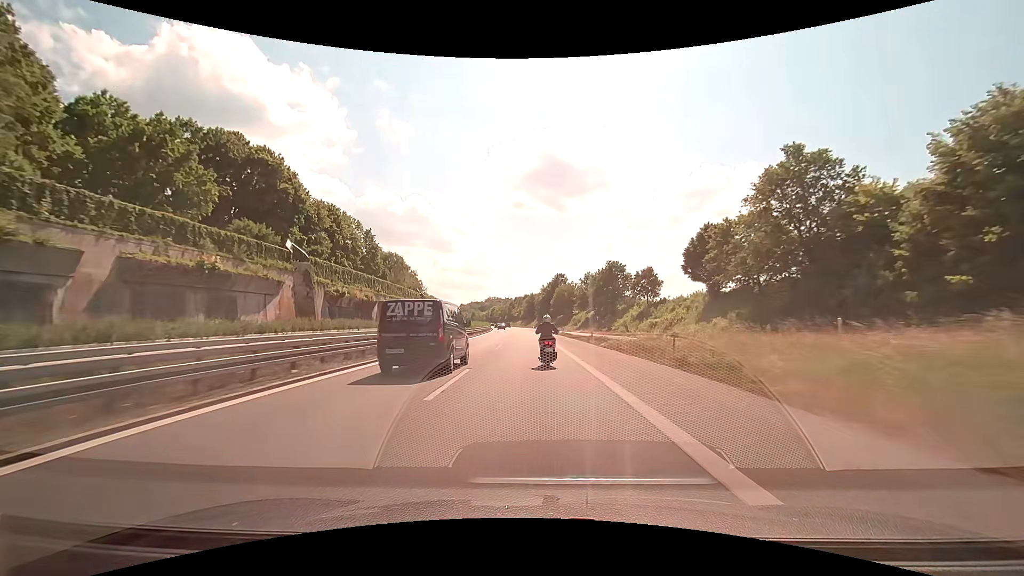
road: motorway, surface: asphalt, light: Day
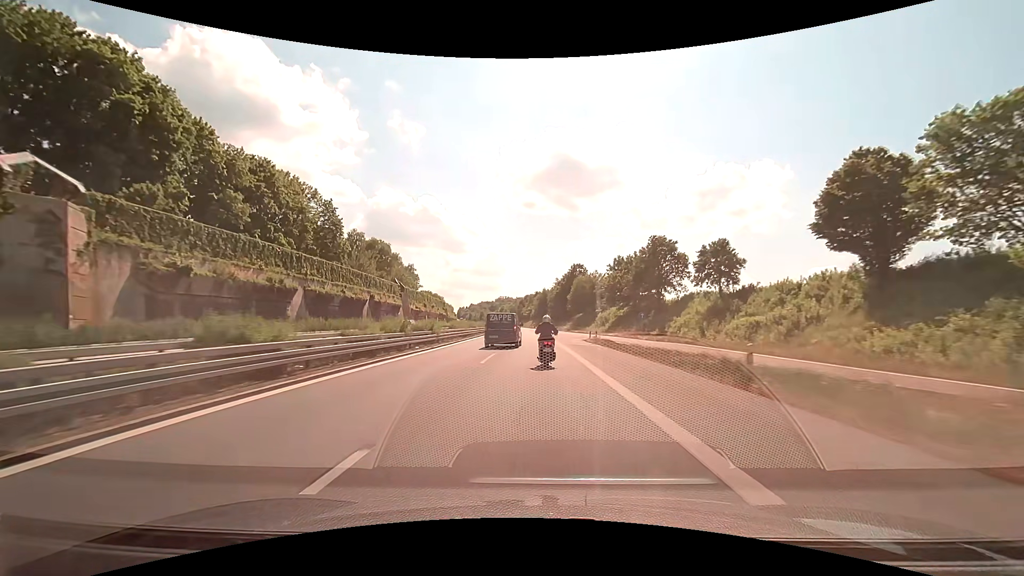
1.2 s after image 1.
(-0.3, +27.5) m; -1°
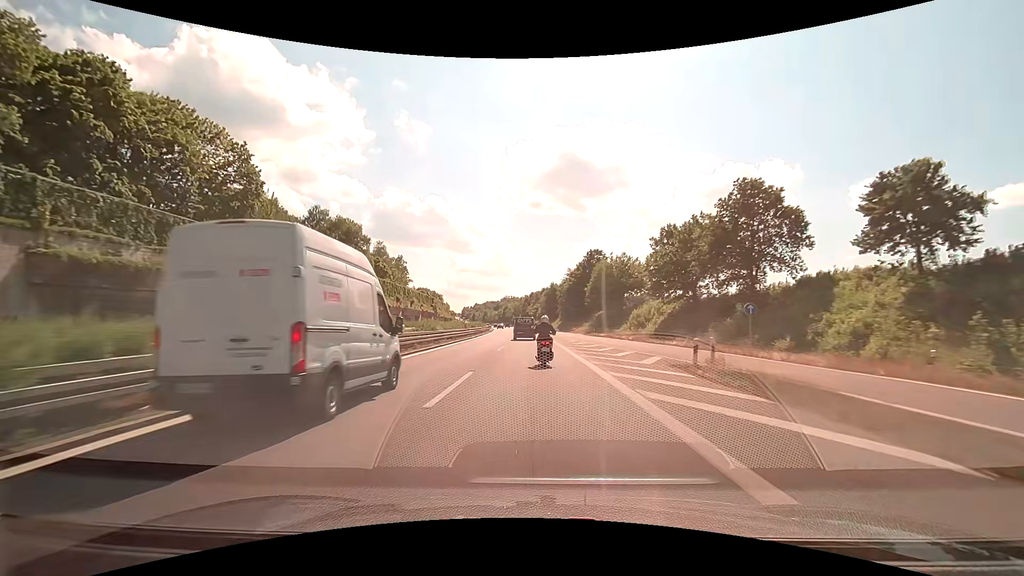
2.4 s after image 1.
(-0.3, +27.3) m; -1°
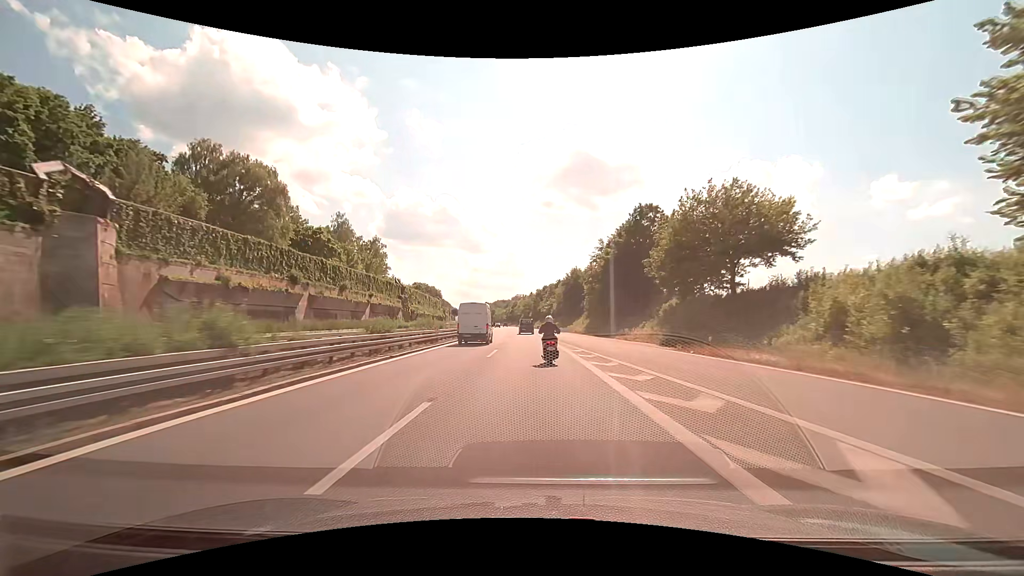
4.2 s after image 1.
(-0.5, +41.3) m; -1°
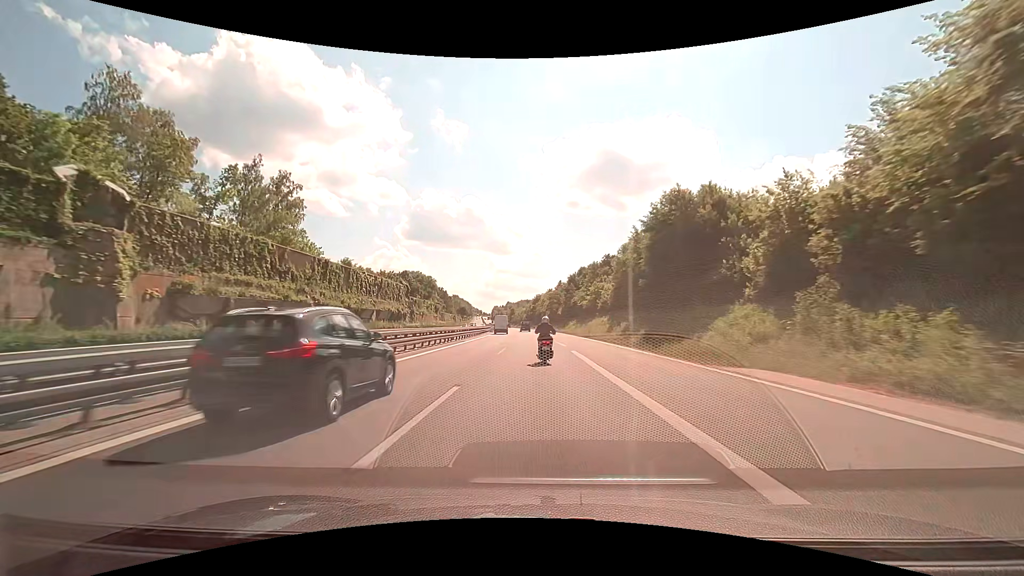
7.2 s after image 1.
(-1.8, +70.0) m; -3°
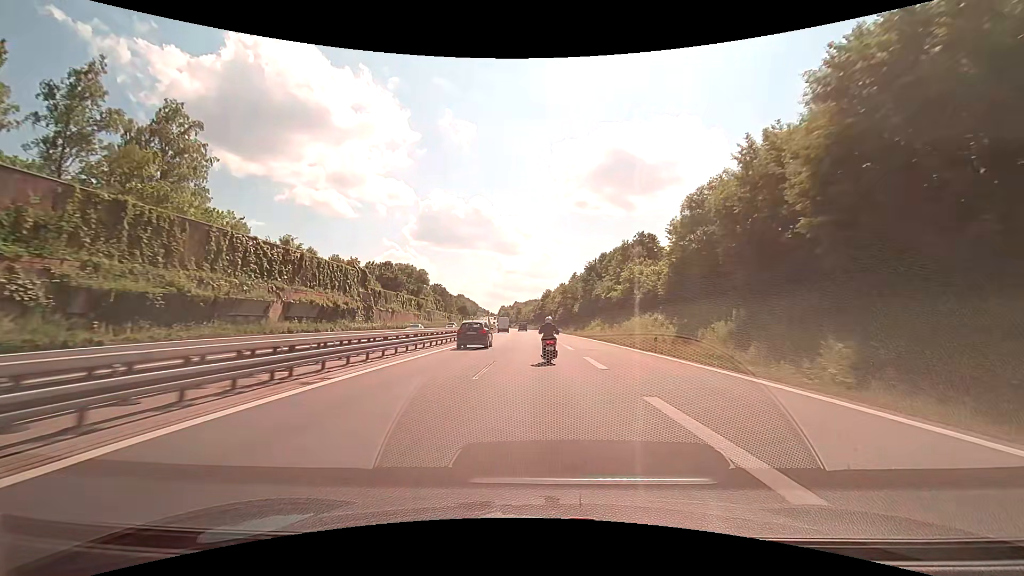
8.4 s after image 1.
(-0.3, +28.4) m; -1°
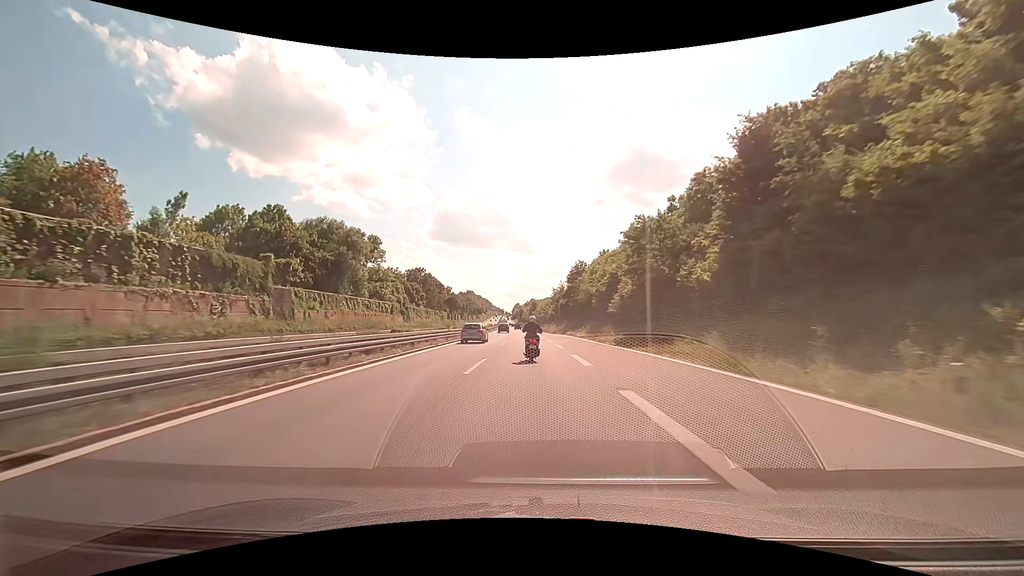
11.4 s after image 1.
(-0.7, +71.1) m; -2°
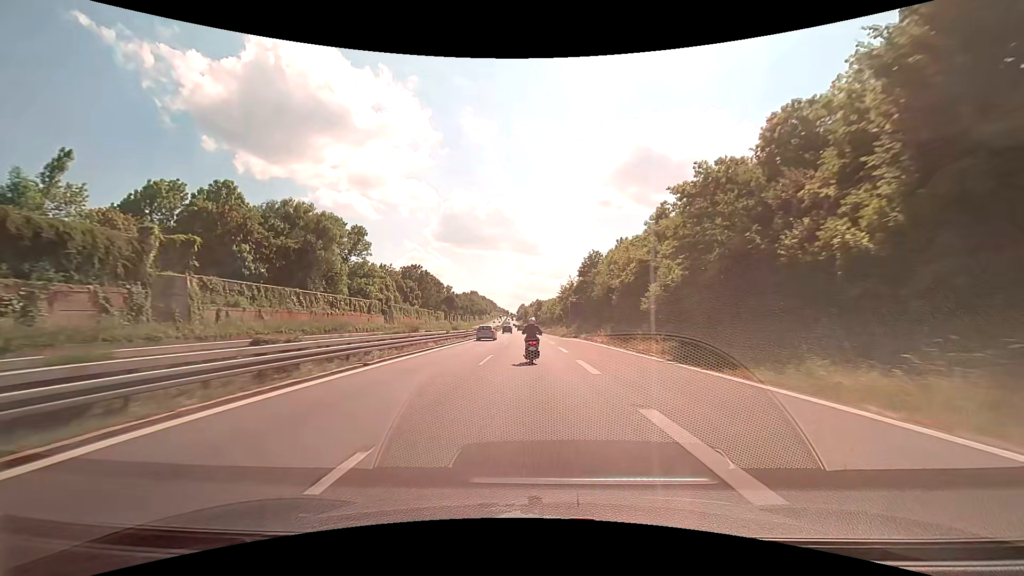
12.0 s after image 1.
(-0.1, +14.1) m; -1°
(0, +10) (0, +20) (0, +30) (-1, +40) (-1, +50) (-1, +60) (-1, +70) (-2, +80) (-2, +90) (-2, +100) m
